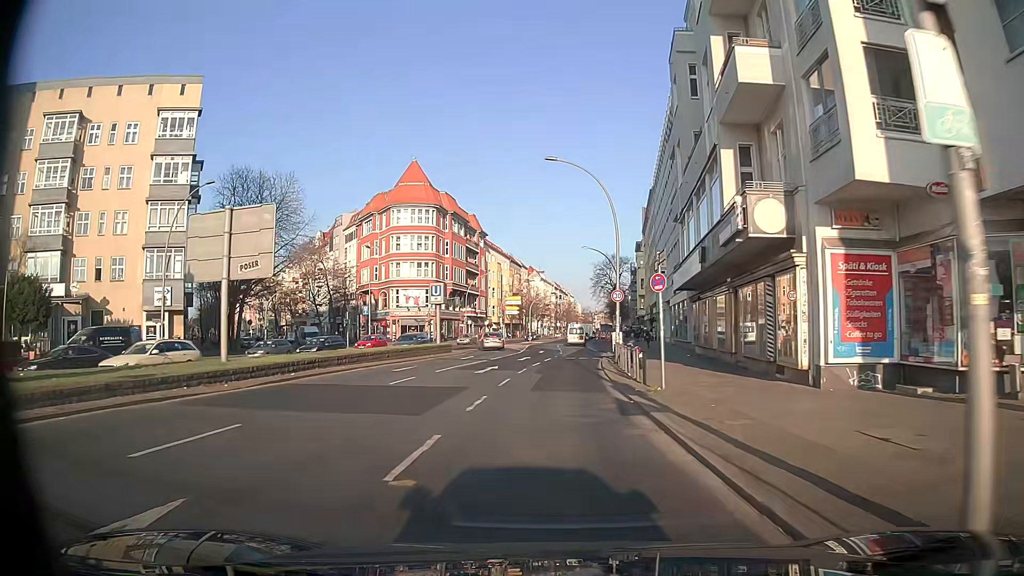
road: secondary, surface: asphalt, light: Day
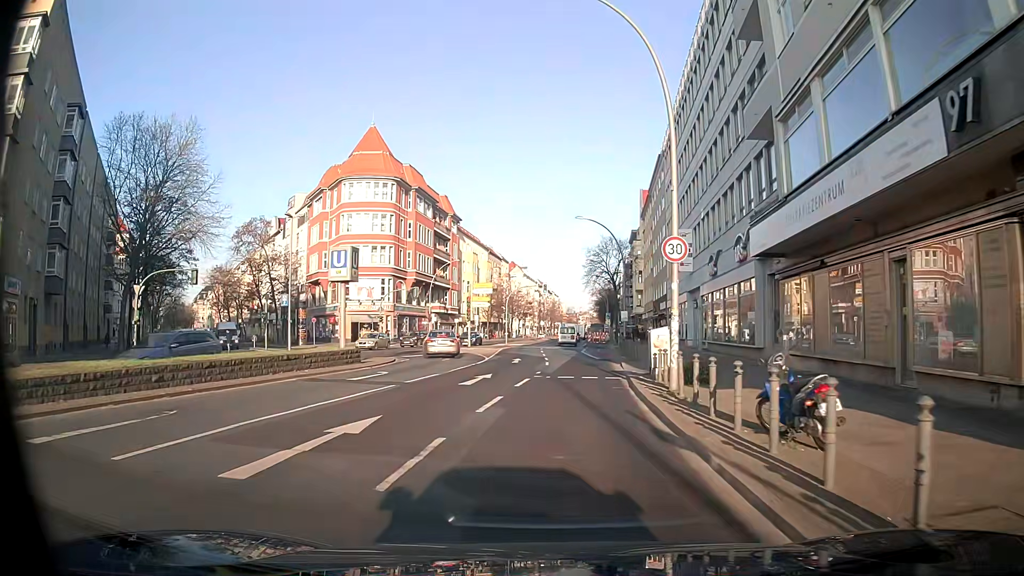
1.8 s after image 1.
(+0.2, +18.2) m; +1°
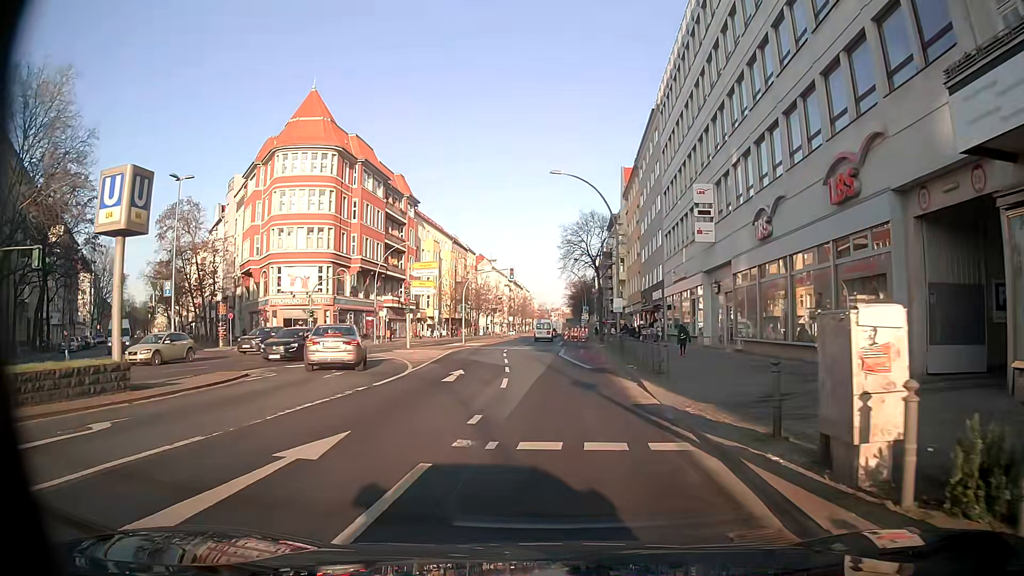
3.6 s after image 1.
(+0.5, +13.7) m; +4°
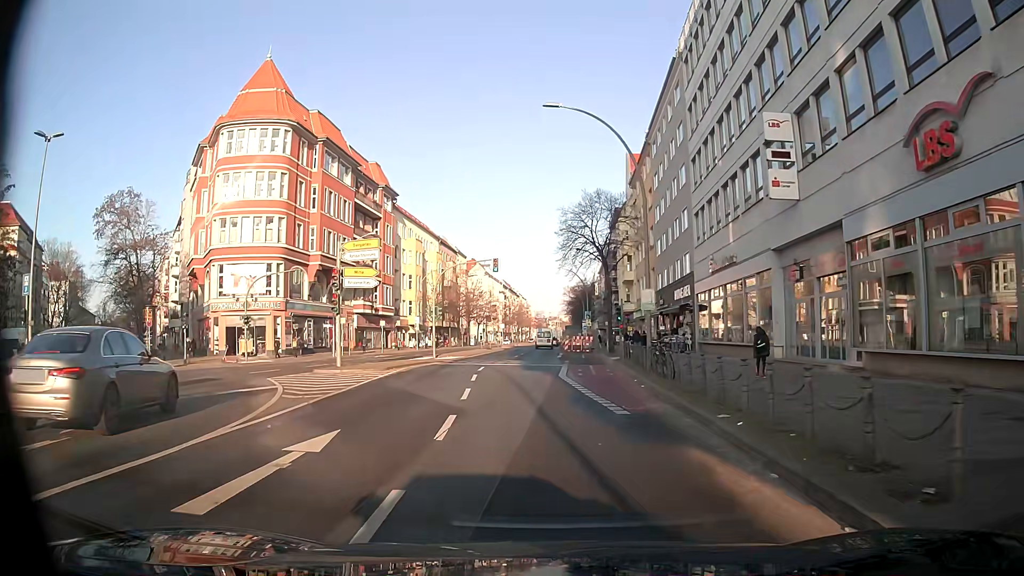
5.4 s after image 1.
(0.0, +13.0) m; -1°
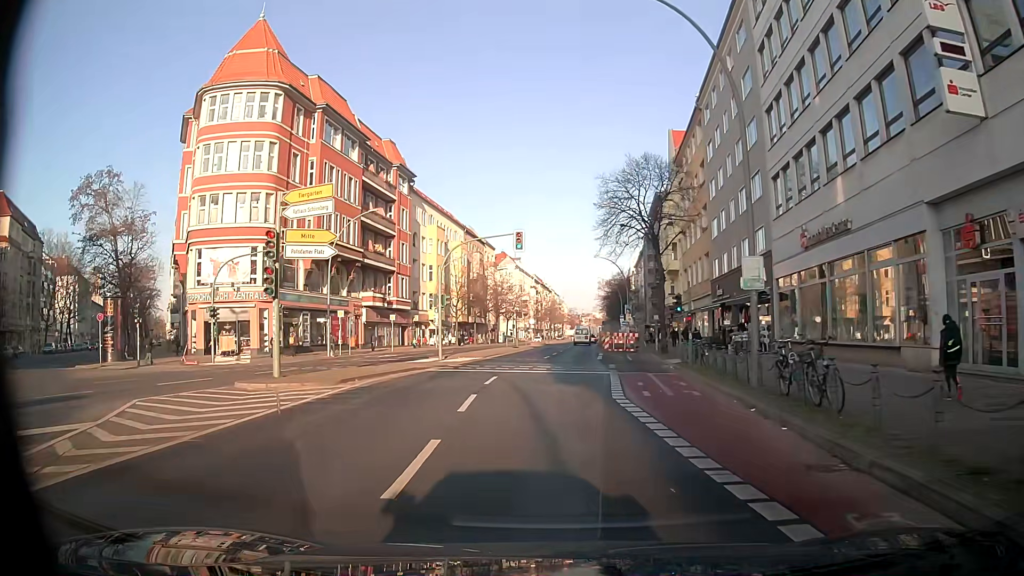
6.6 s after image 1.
(+0.1, +9.6) m; -1°
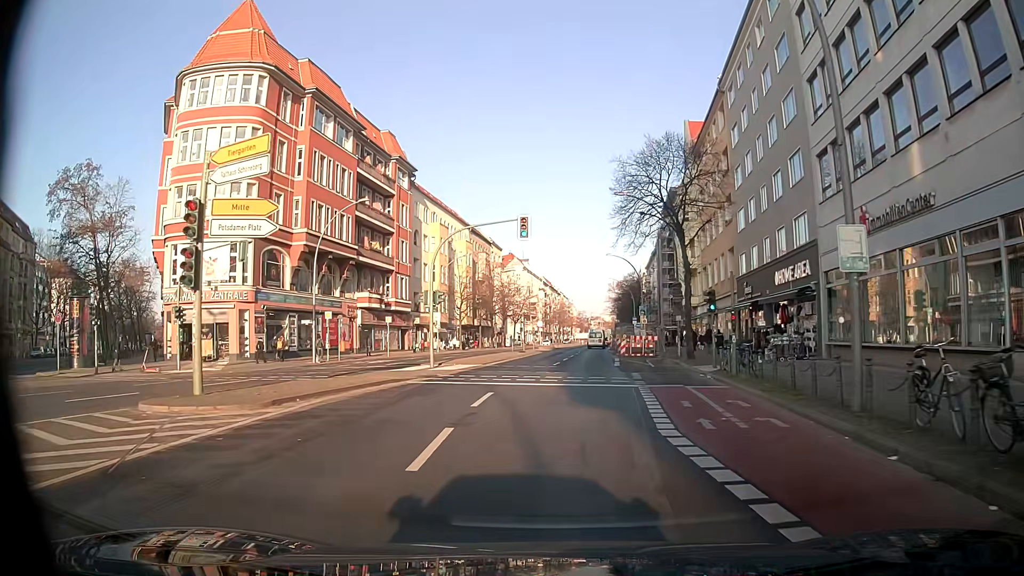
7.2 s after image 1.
(-0.1, +5.0) m; 0°
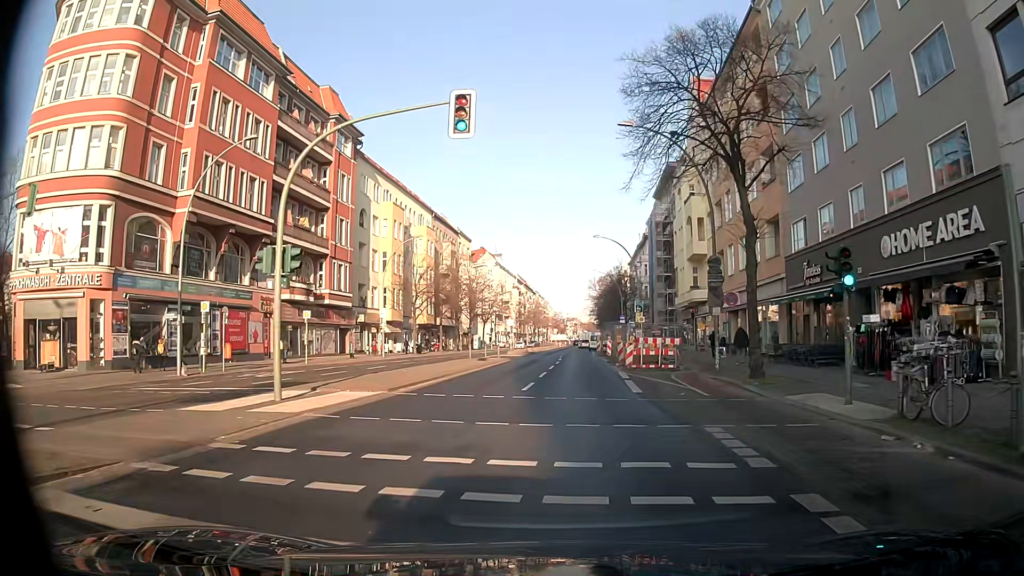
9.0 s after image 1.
(-0.1, +14.6) m; +1°
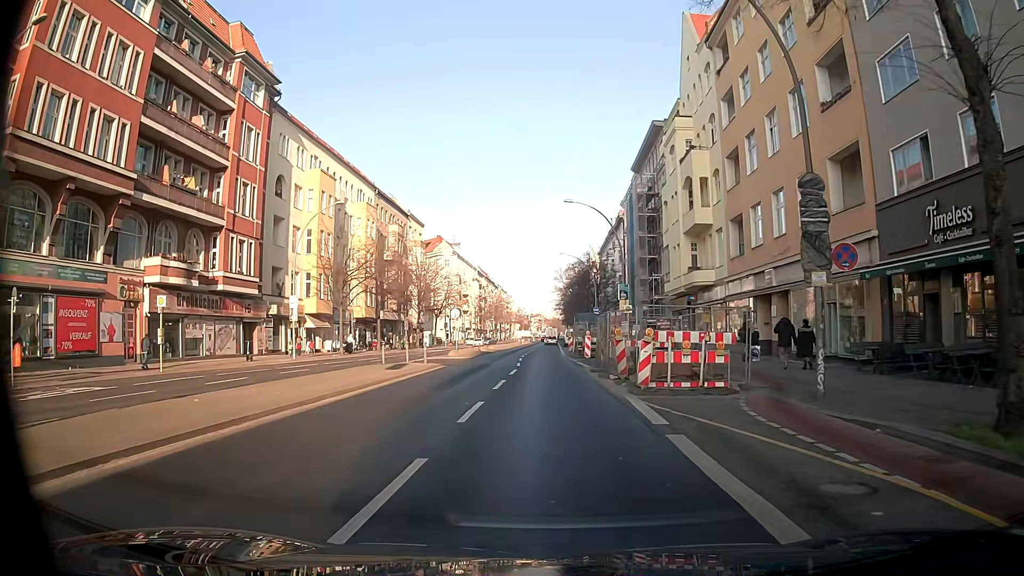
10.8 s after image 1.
(+0.3, +13.8) m; +3°
(0, +10) (0, +20) (-1, +30) (-1, +40) (-1, +50) (-1, +60) (-1, +70) (-1, +80) (-1, +90) (-1, +100) m
